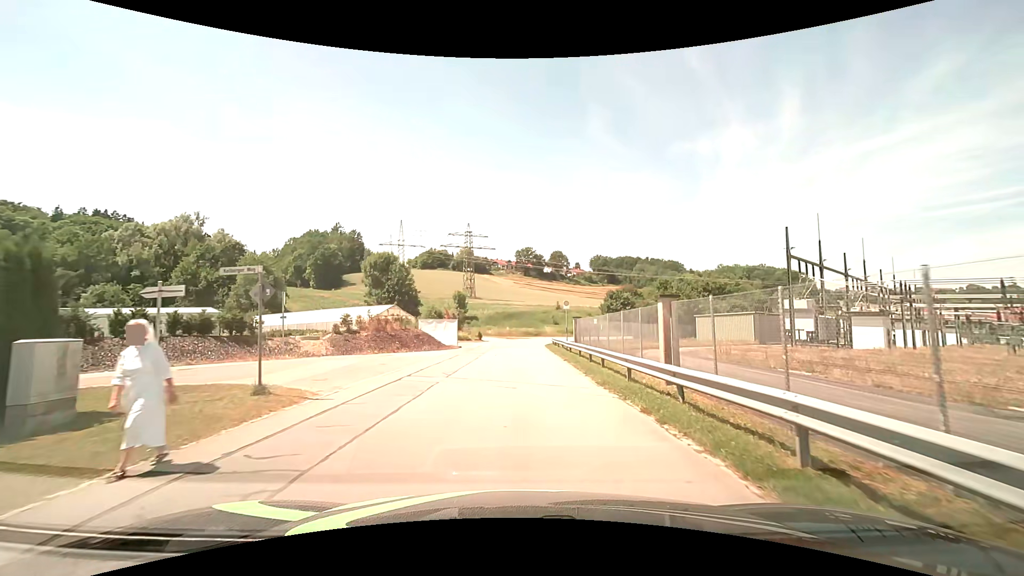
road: residential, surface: asphalt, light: Day
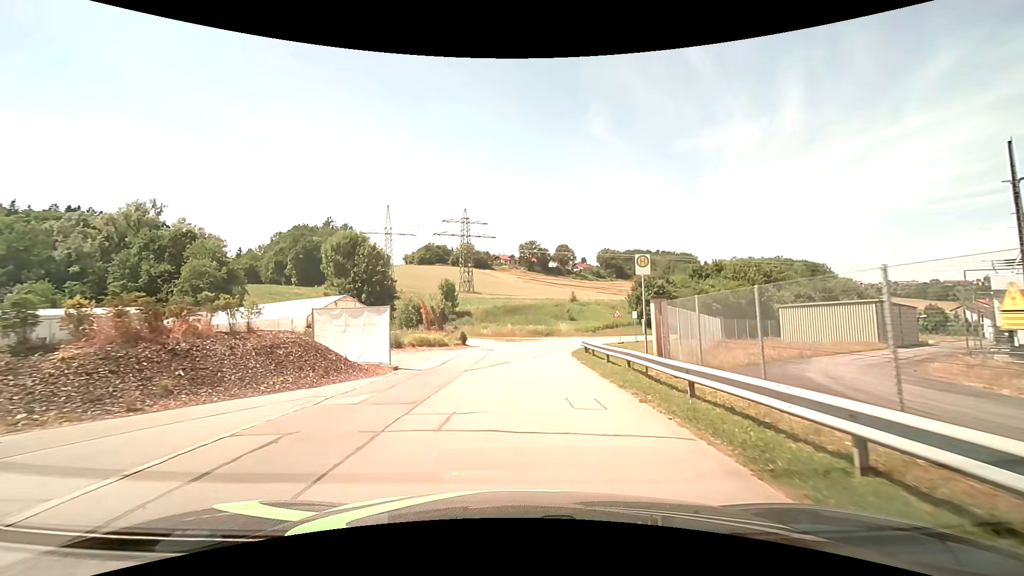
(-0.1, +19.5) m; 0°
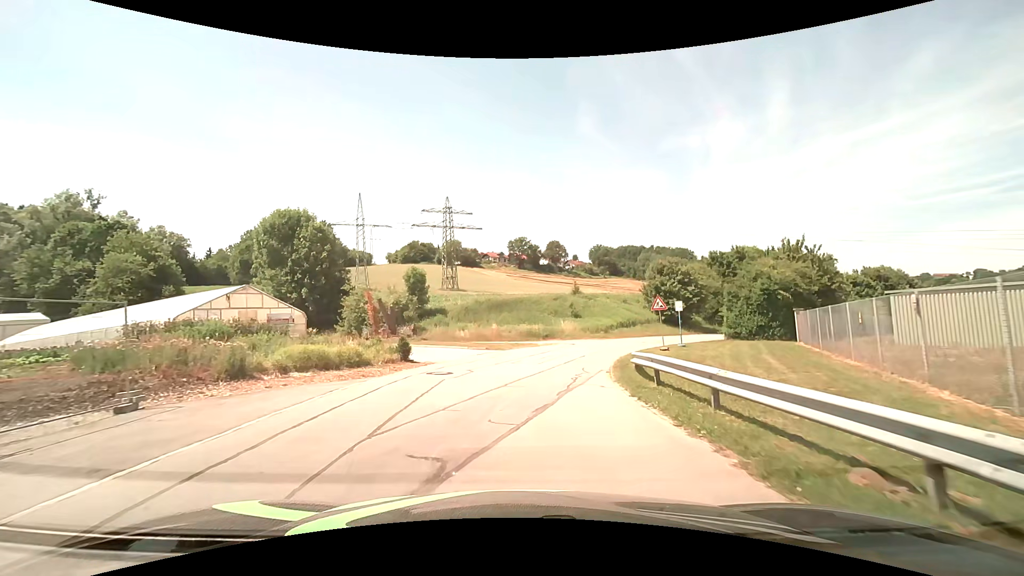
(+0.2, +14.8) m; +1°
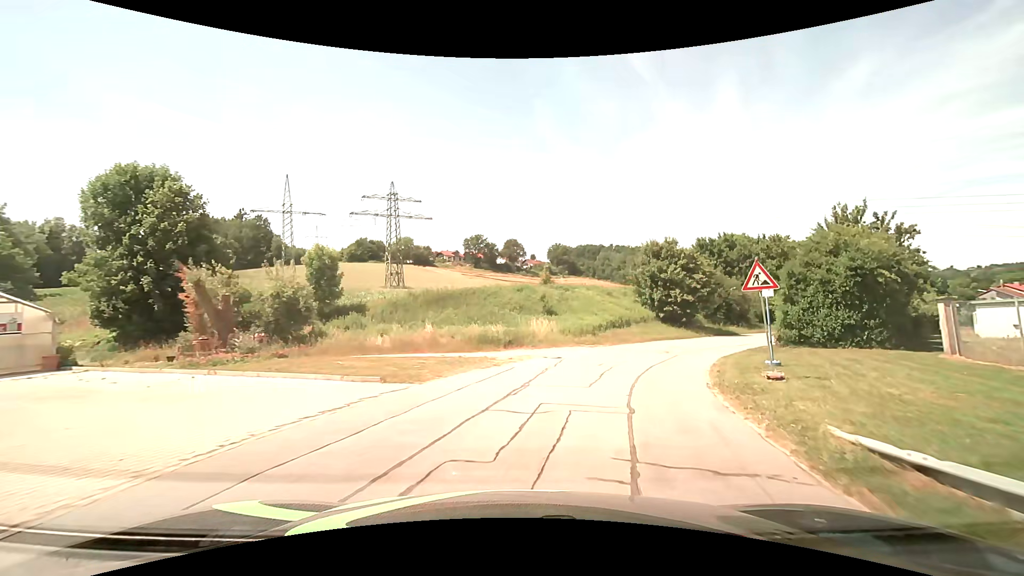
(+0.3, +14.7) m; +5°
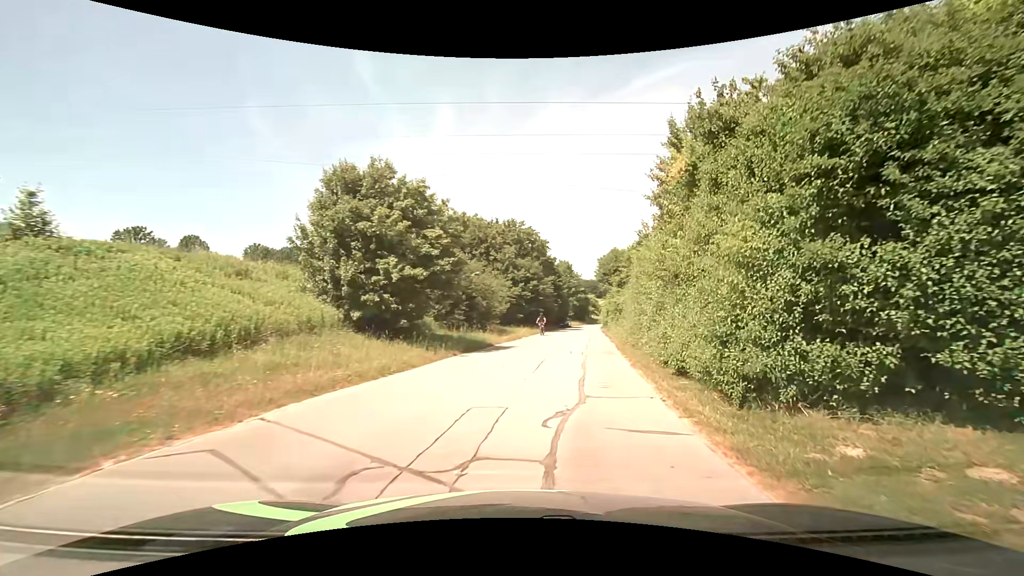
(+6.5, +22.7) m; +33°
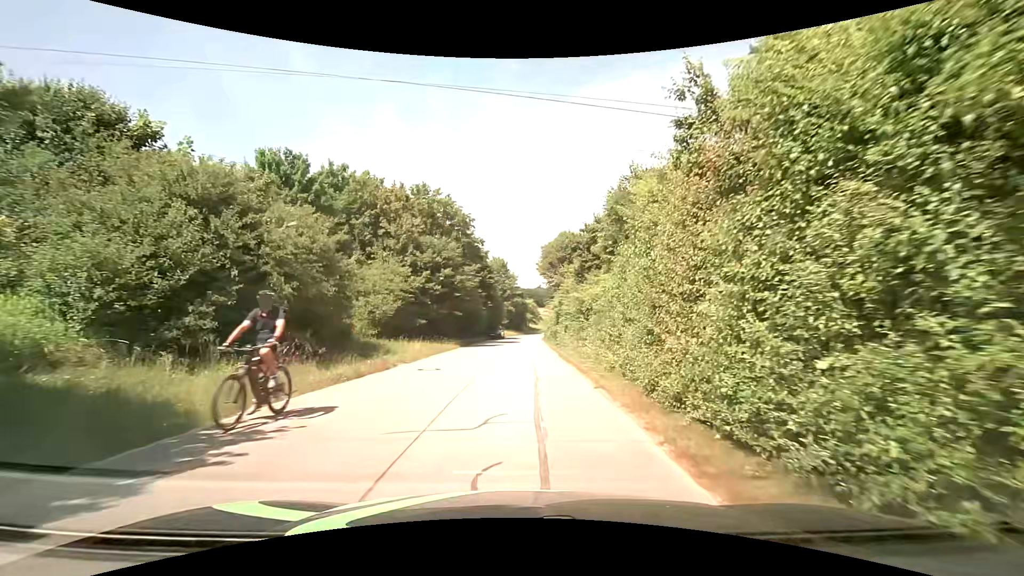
(+1.7, +18.6) m; +6°
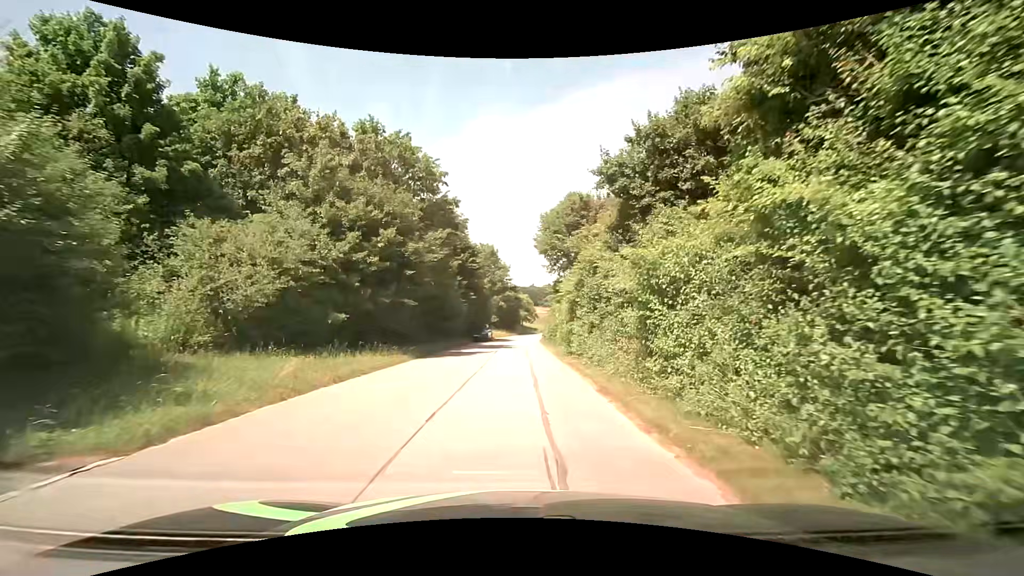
(+0.2, +13.5) m; +1°
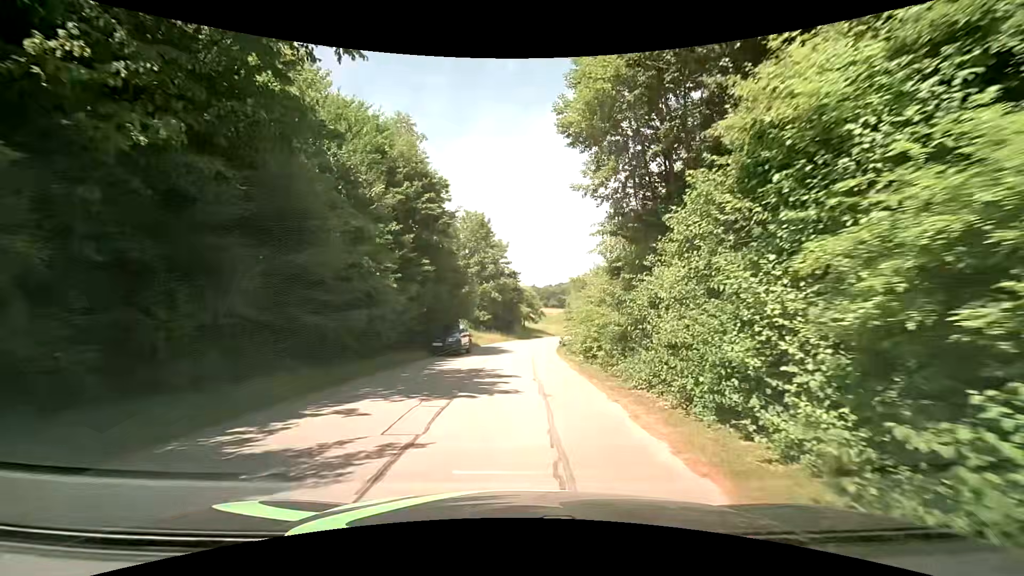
(0.0, +22.1) m; +1°
(0, +10) (0, +20) (0, +30) (+1, +40) (+3, +50) (+5, +60) (+8, +69) (+11, +79) (+15, +88) (+20, +96) m
